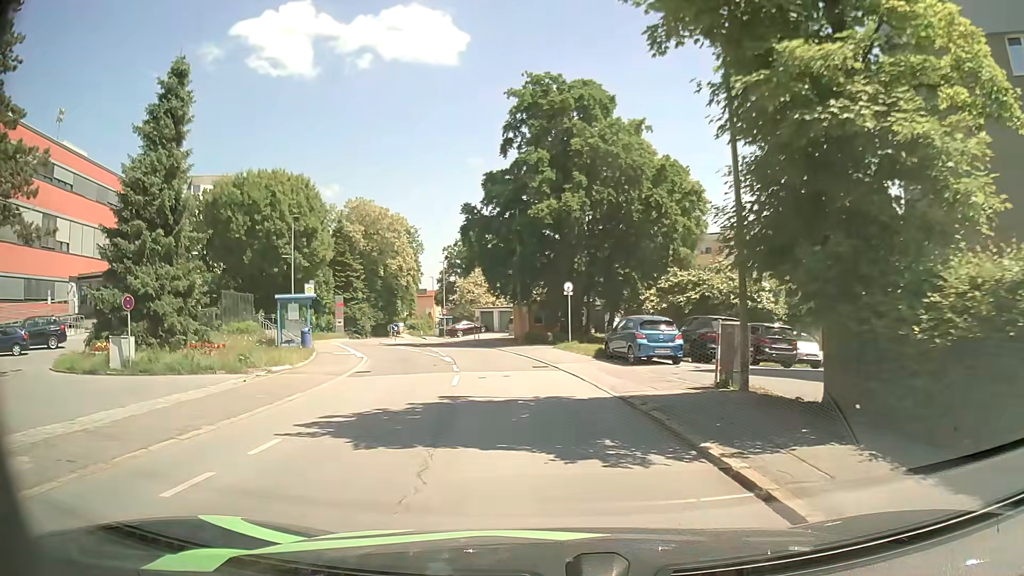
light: Day
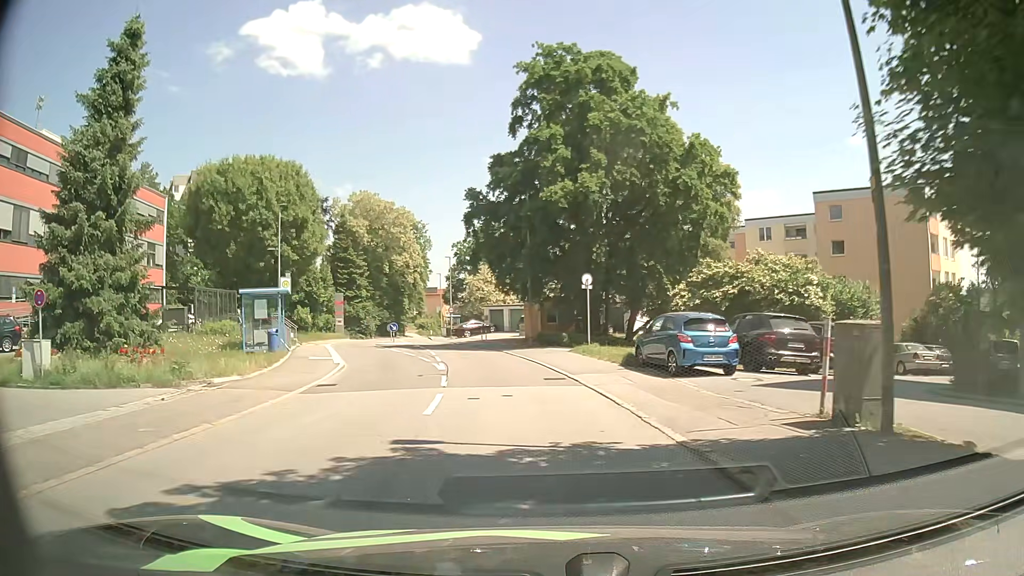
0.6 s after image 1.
(0.0, +4.8) m; -1°
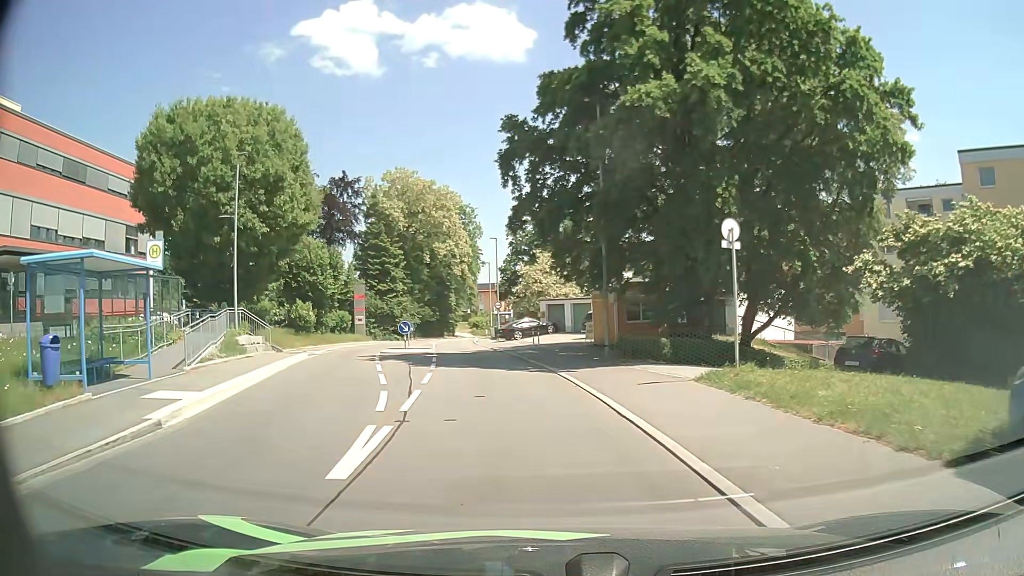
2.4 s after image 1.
(-0.7, +14.1) m; -6°
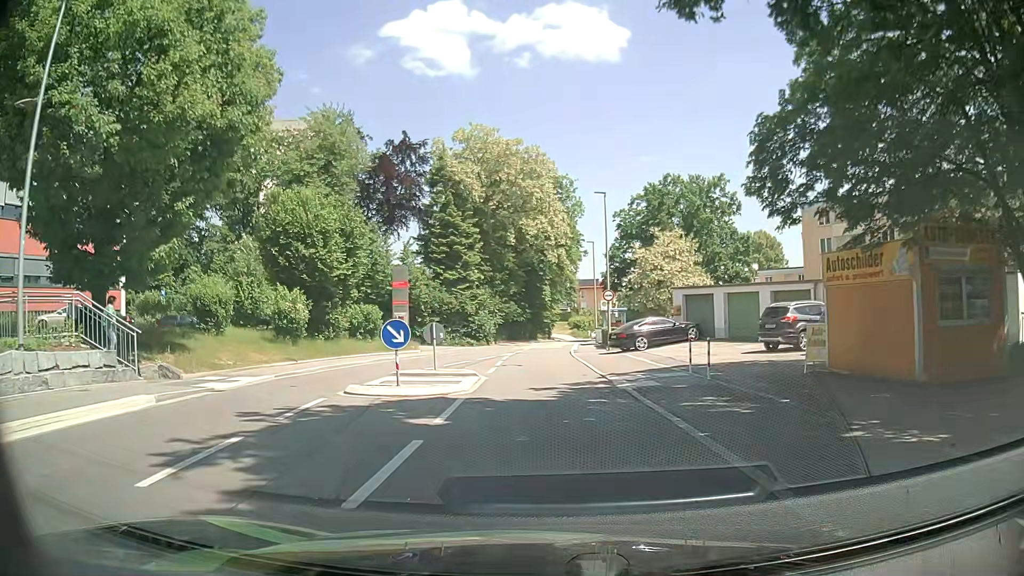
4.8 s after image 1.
(-1.5, +19.0) m; -9°
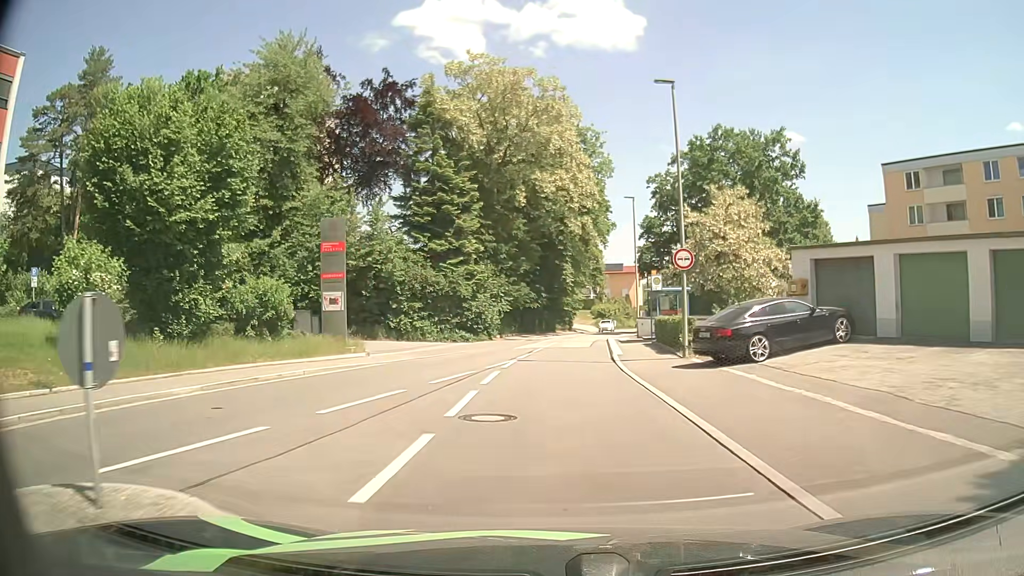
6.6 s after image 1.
(-0.1, +15.2) m; -1°
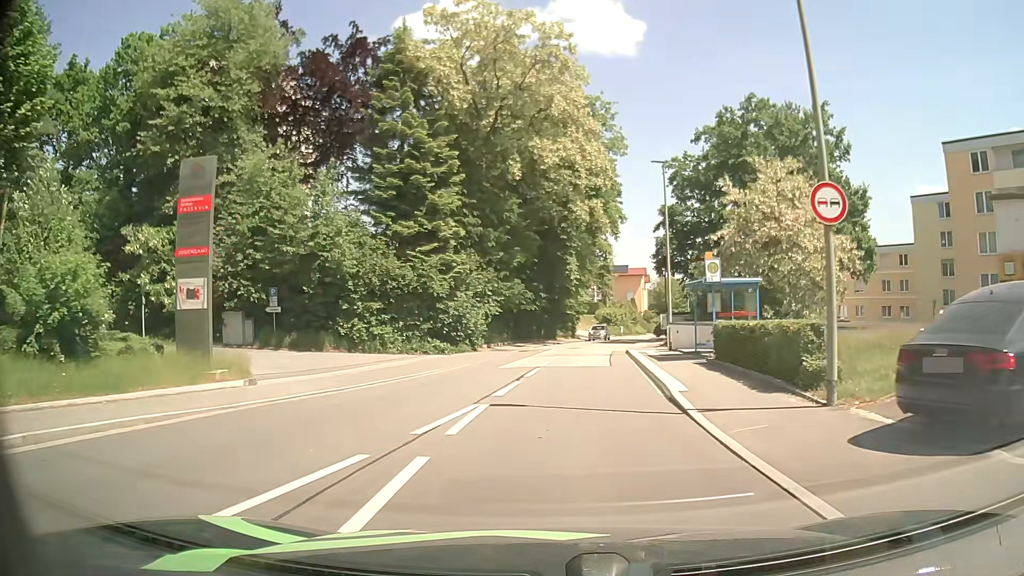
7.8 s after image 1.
(0.0, +10.2) m; +1°
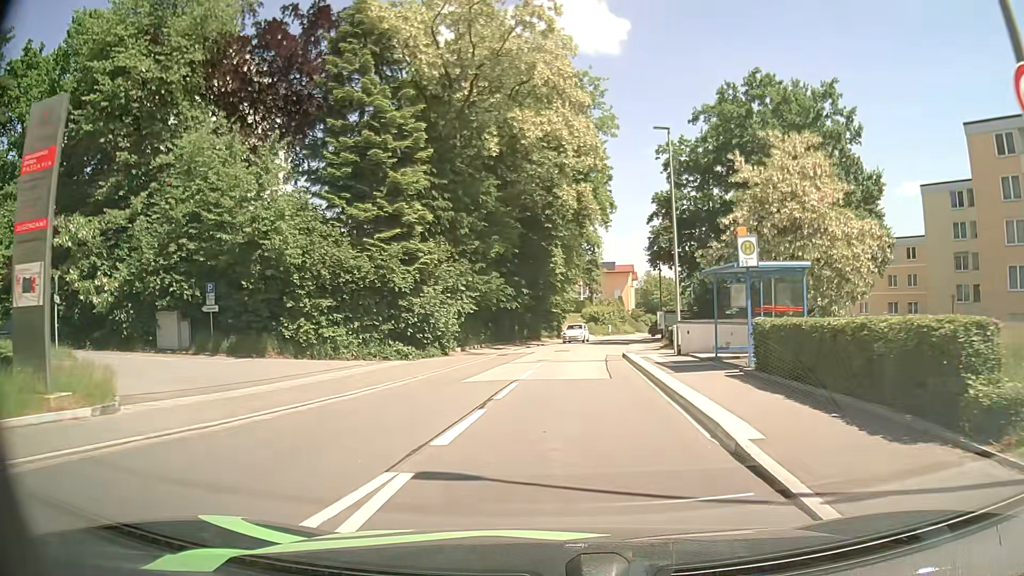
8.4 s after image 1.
(0.0, +5.1) m; 0°
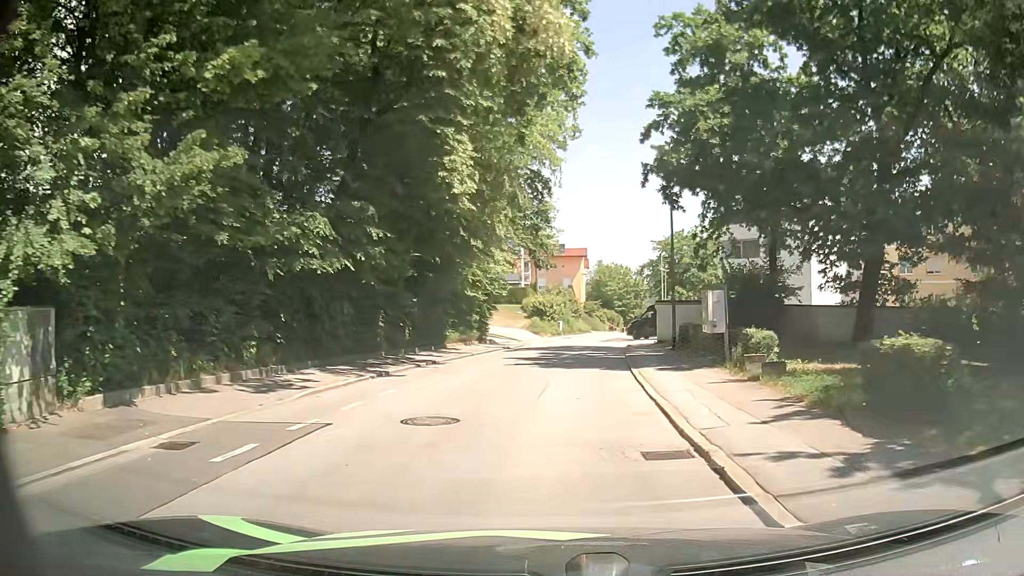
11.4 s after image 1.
(+1.3, +25.2) m; +5°
